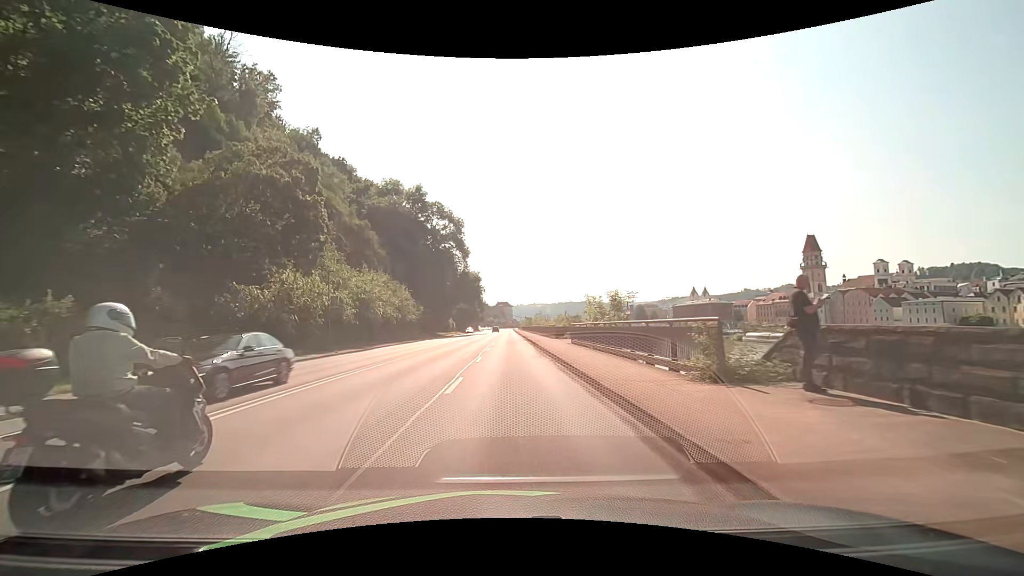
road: primary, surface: asphalt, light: Day
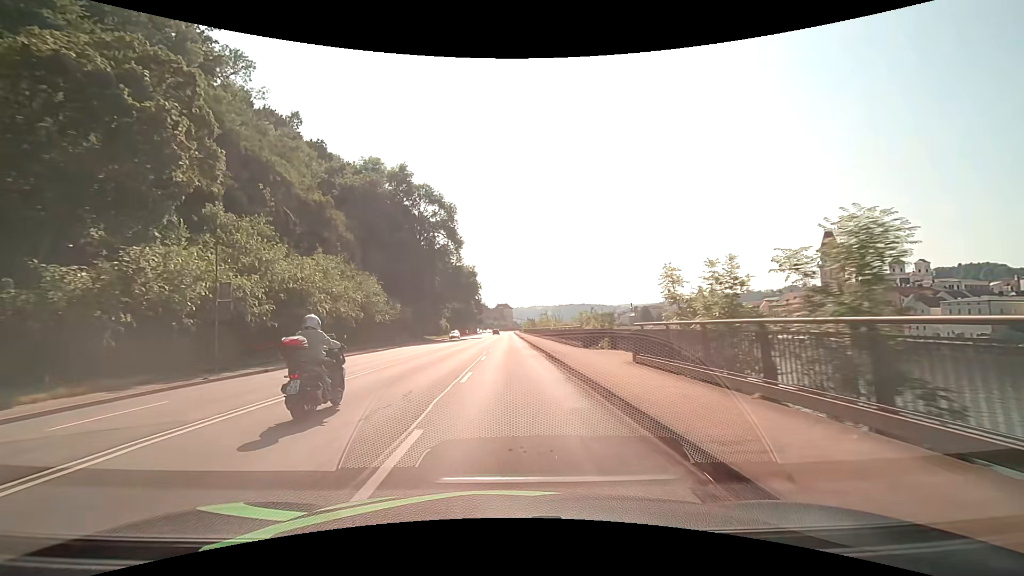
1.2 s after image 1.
(+0.1, +15.3) m; 0°
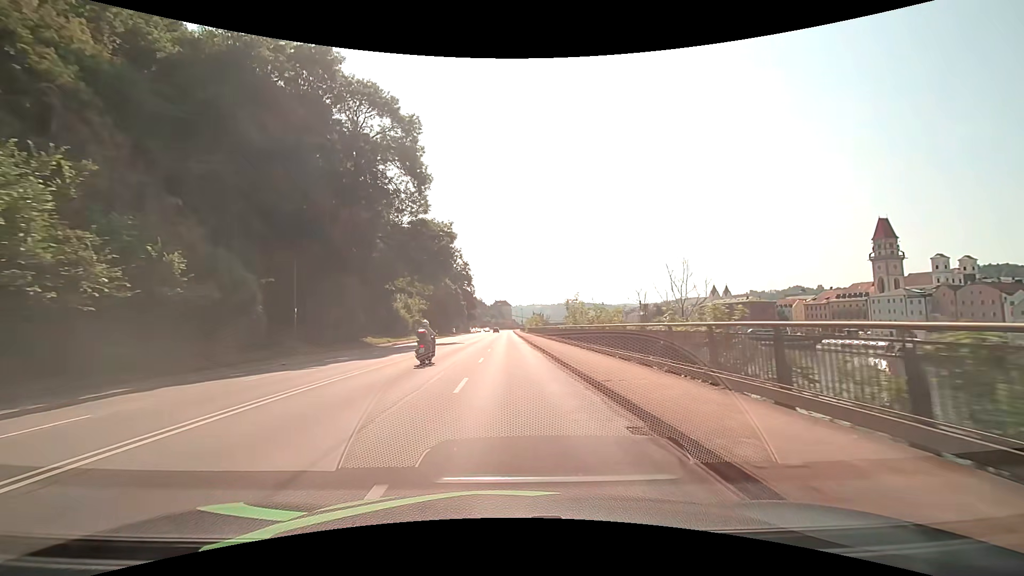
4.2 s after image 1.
(0.0, +38.2) m; 0°
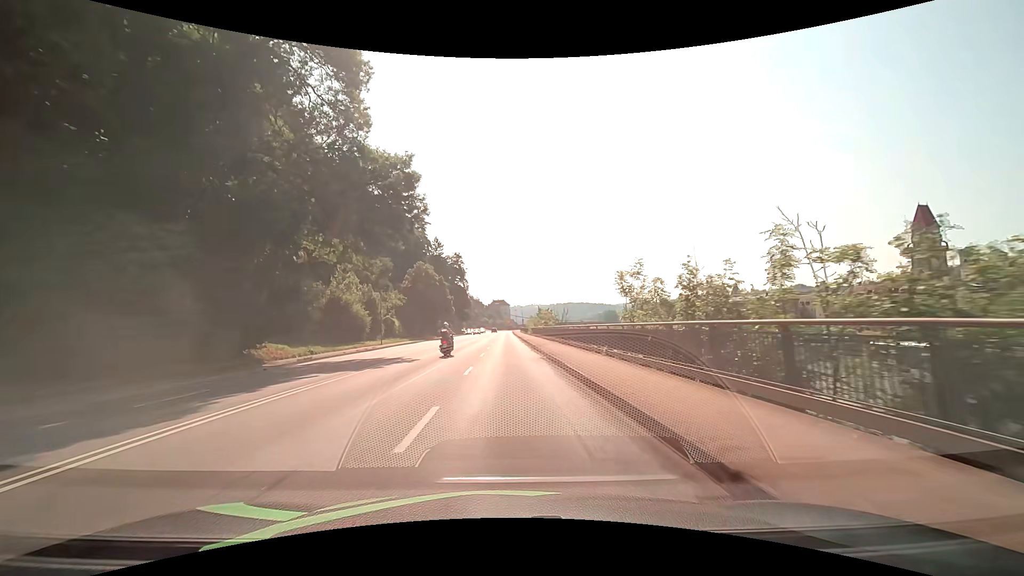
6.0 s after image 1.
(0.0, +22.9) m; 0°
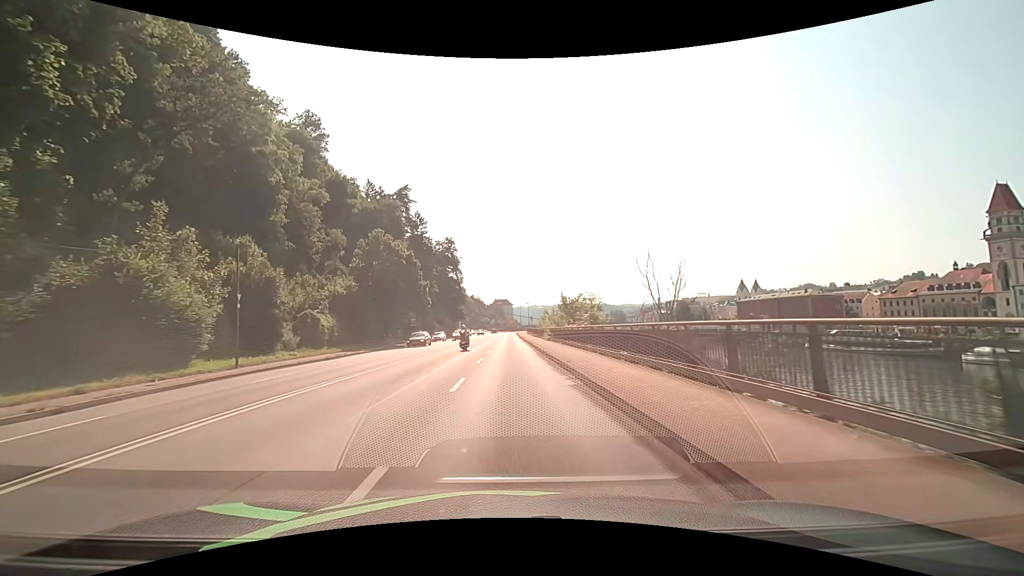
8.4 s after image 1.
(-0.2, +30.6) m; -1°
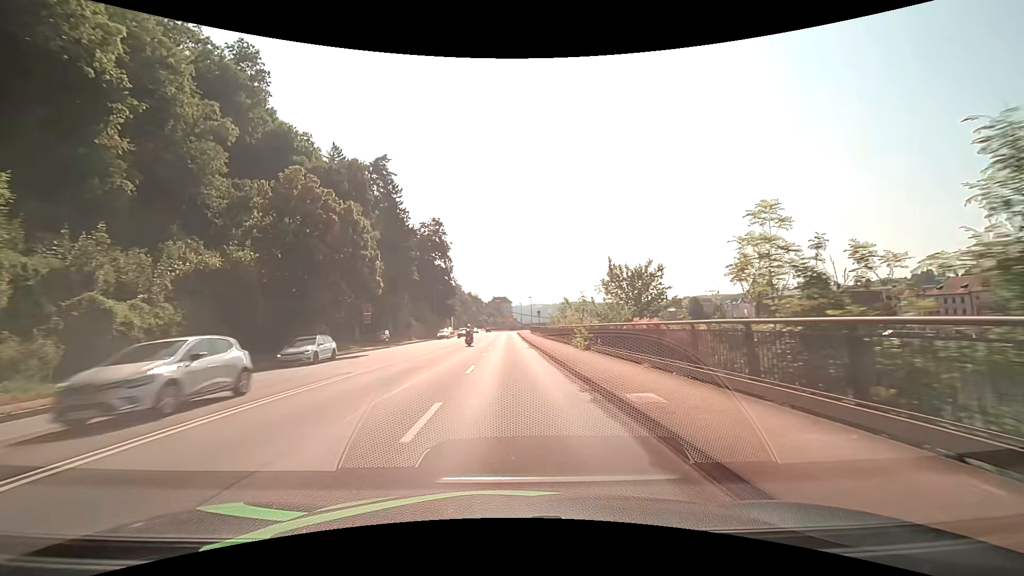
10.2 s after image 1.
(0.0, +23.0) m; 0°
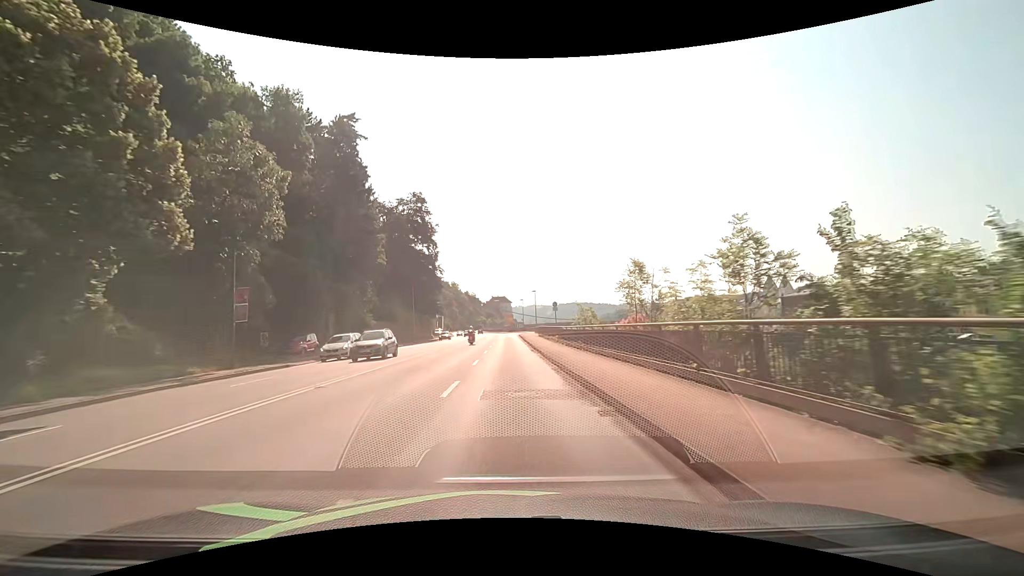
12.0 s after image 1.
(+0.1, +23.0) m; 0°
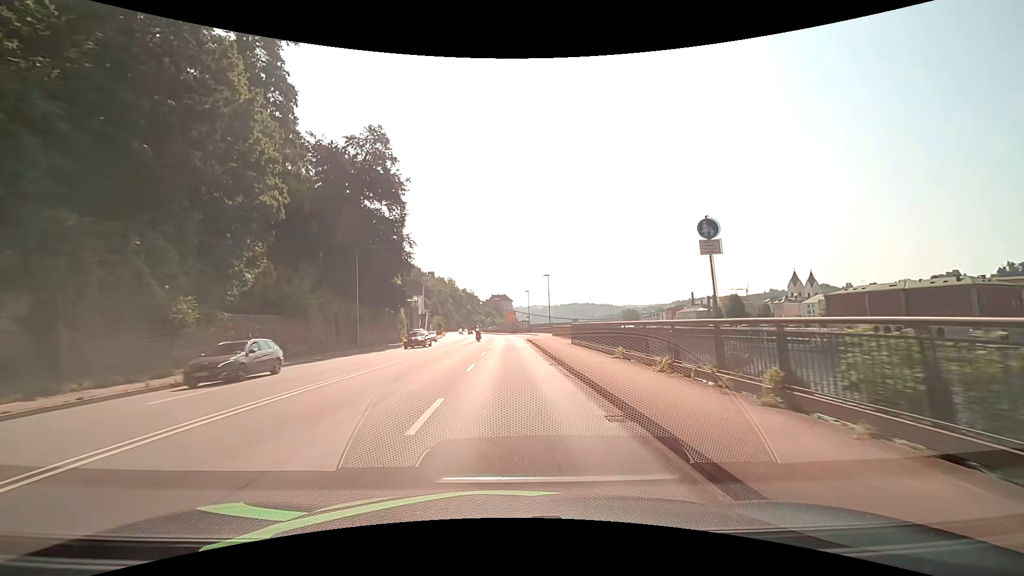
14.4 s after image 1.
(-0.1, +30.6) m; 0°
(0, +10) (0, +20) (0, +30) (0, +40) (0, +50) (0, +60) (-1, +70) (-1, +80) (-2, +90) (-3, +100) m
